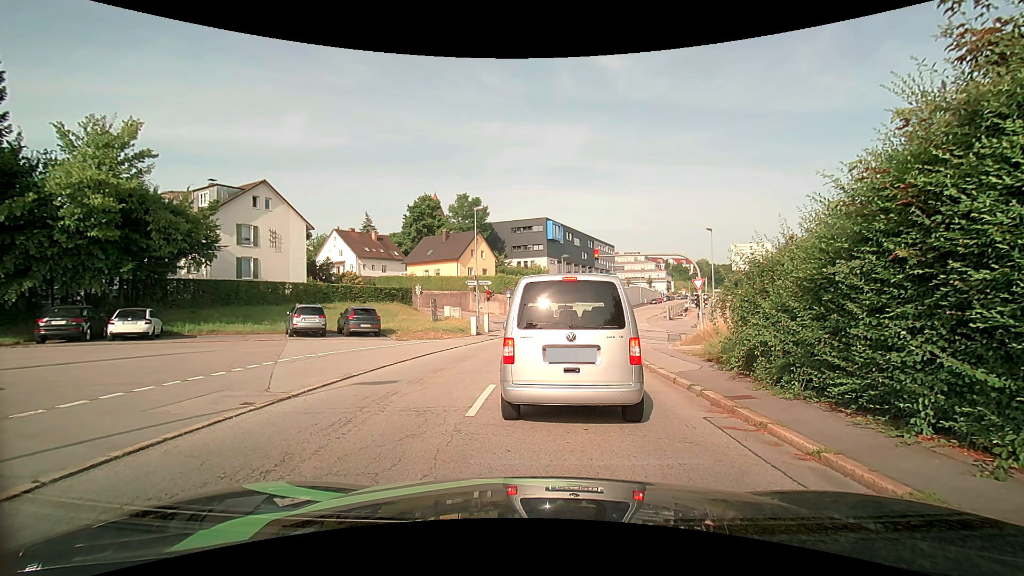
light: Day
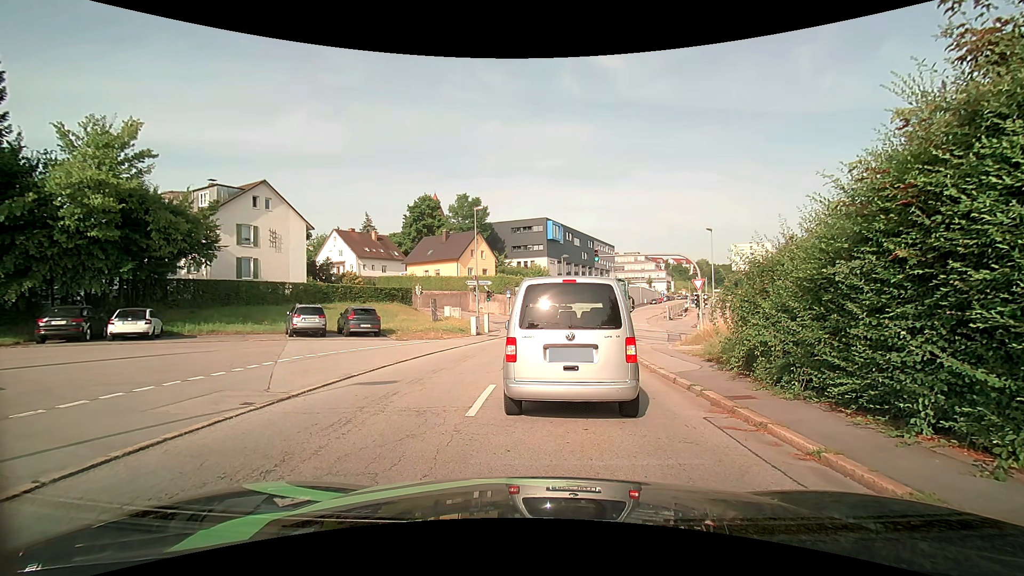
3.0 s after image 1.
(0.0, 0.0) m; 0°
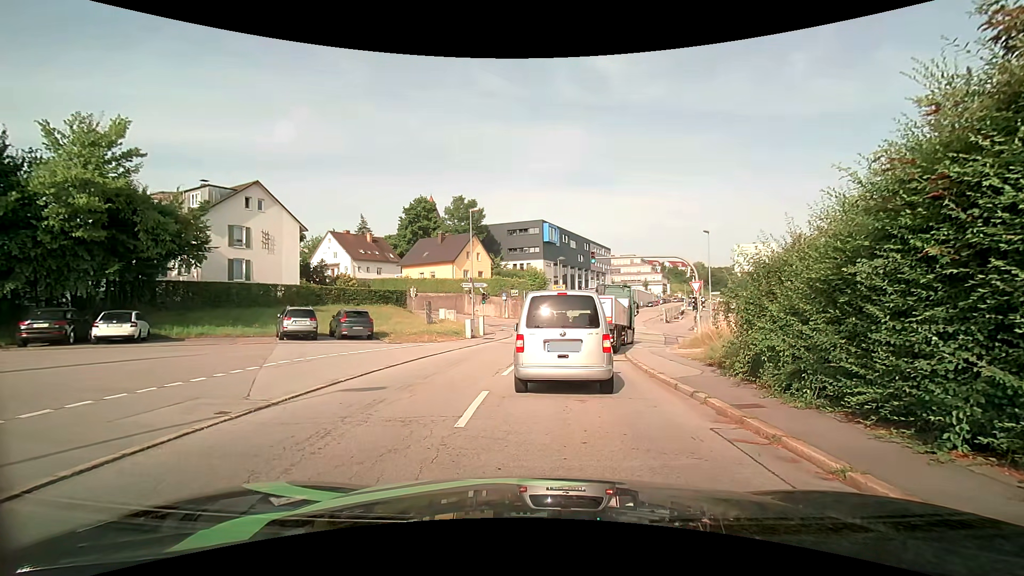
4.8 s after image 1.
(0.0, +0.5) m; 0°
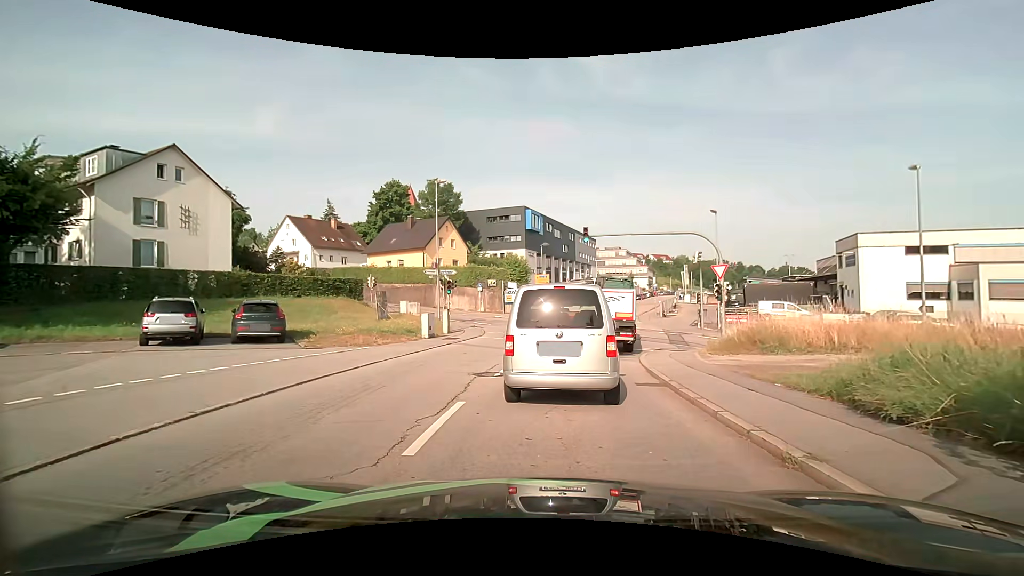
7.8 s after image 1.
(+0.5, +7.5) m; +5°
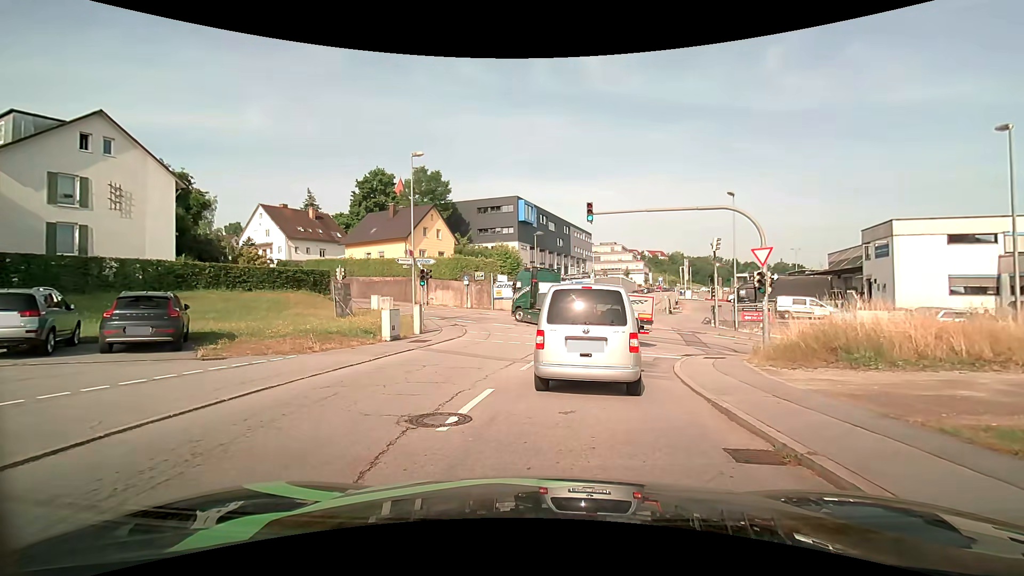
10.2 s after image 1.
(0.0, +5.3) m; +1°
(+1, +10) (+2, +20) (+3, +30) (-1, +39) (-10, +44) (-19, +48) (-28, +52) (-37, +56) (-46, +61) (-55, +65) m
